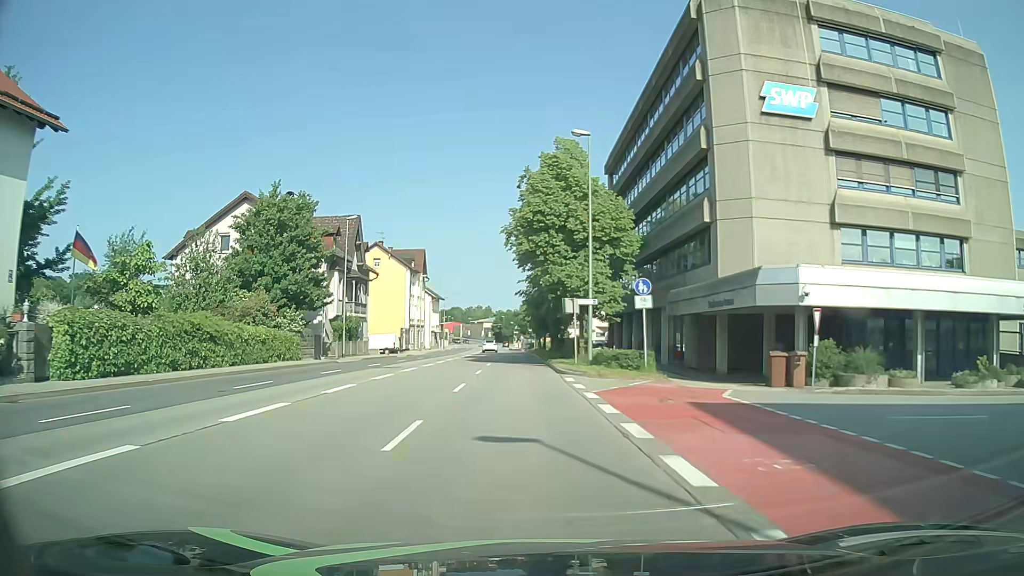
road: primary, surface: asphalt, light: Day
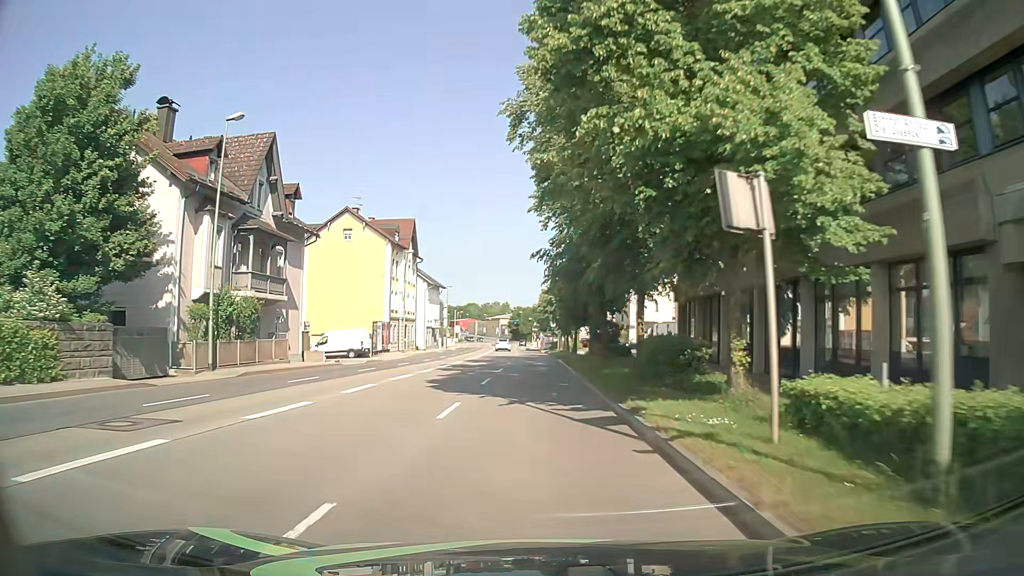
(-0.6, +23.6) m; -2°
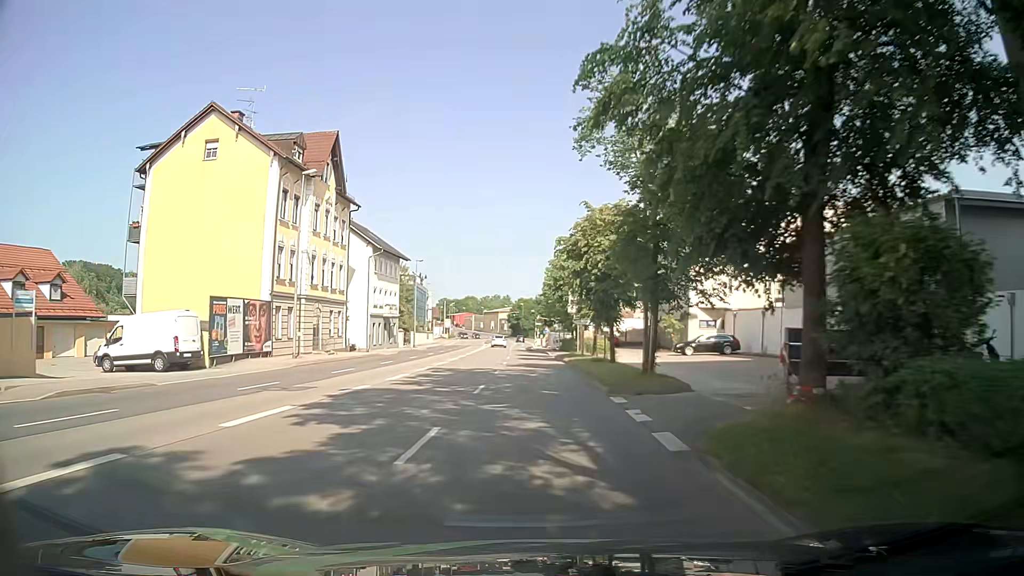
(0.0, +31.4) m; +1°
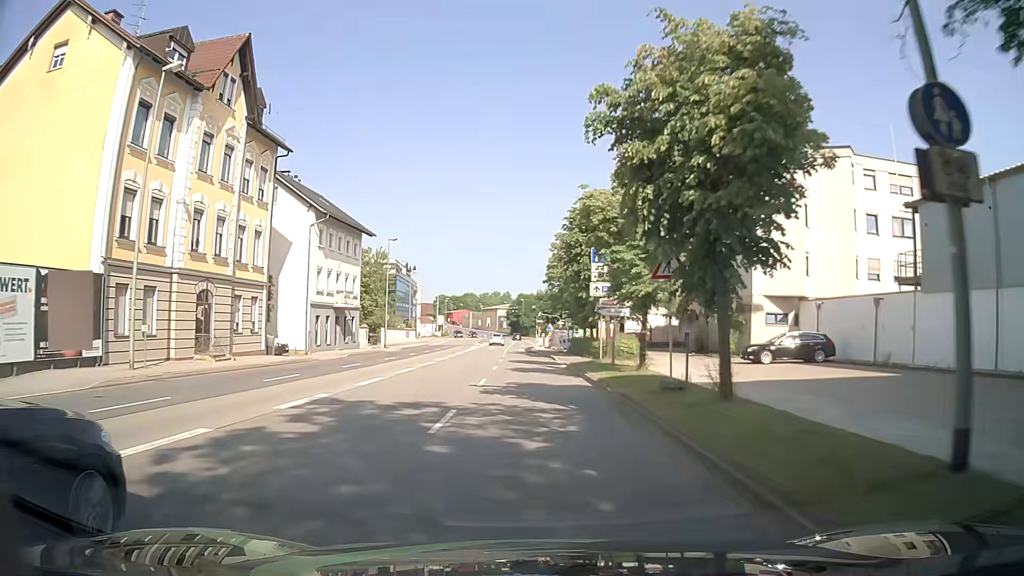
(-0.2, +15.7) m; -1°
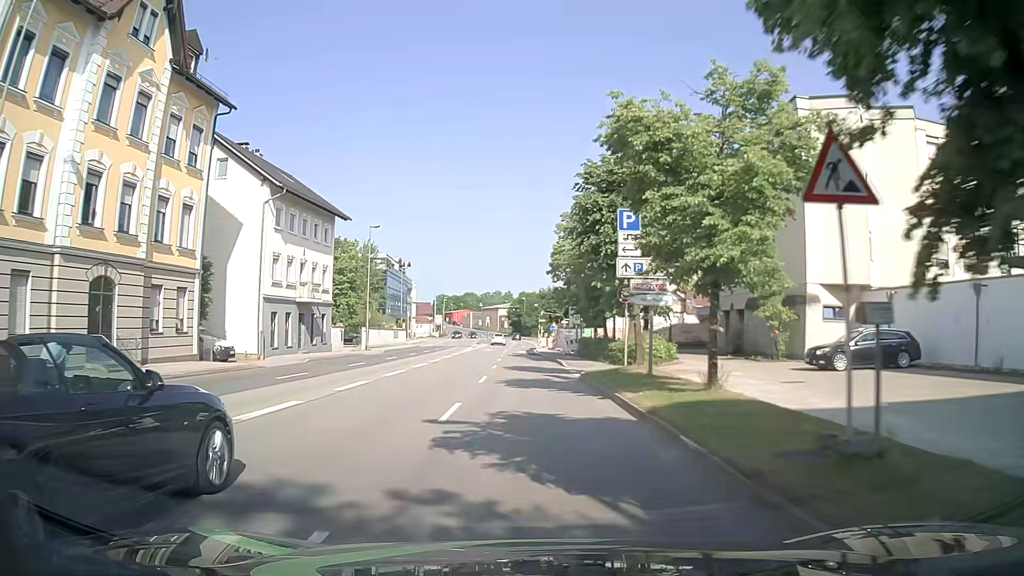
(0.0, +7.8) m; -1°
